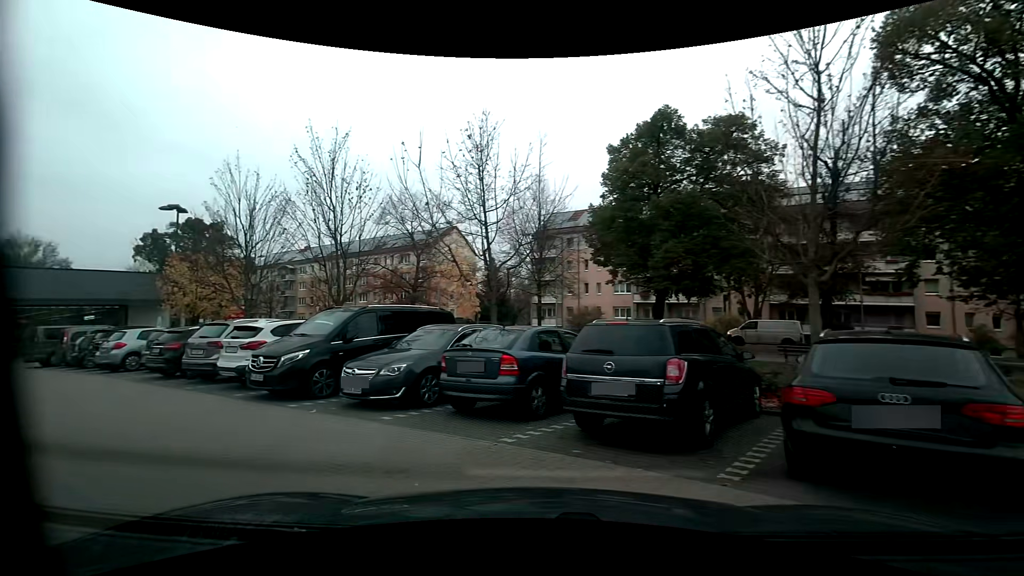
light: Day
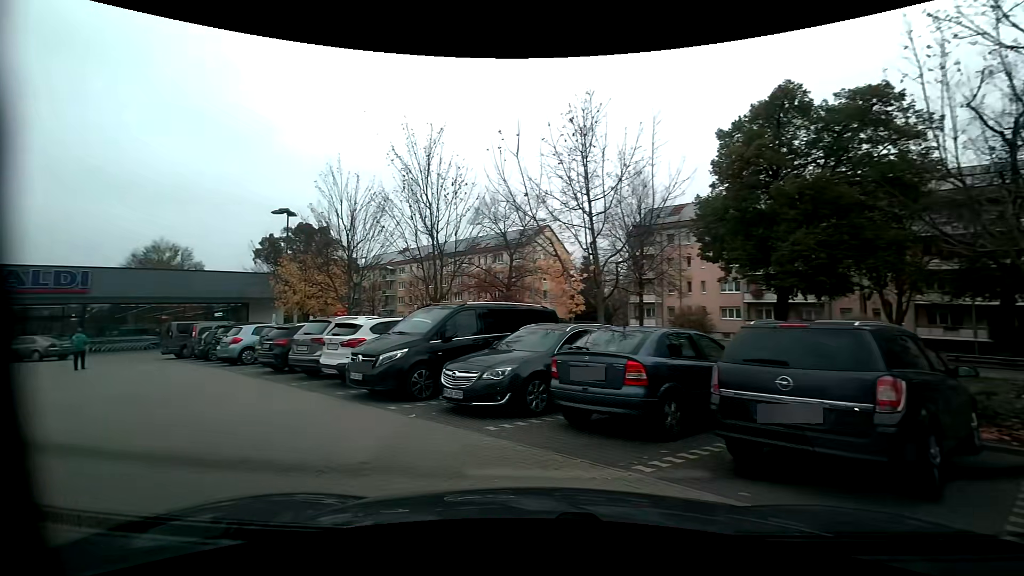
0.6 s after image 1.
(-0.1, +1.1) m; -11°
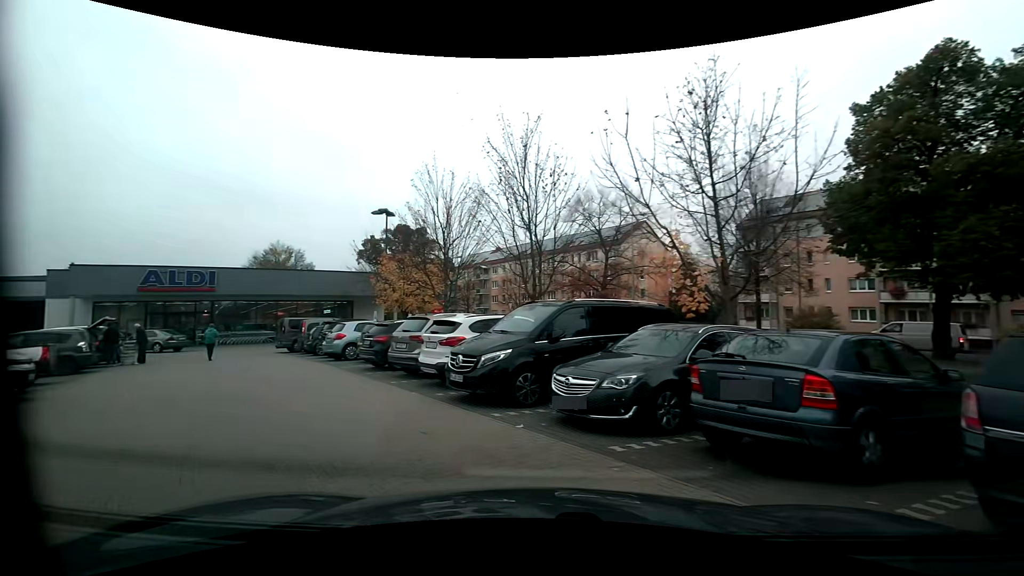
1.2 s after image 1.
(-0.1, +1.1) m; -11°
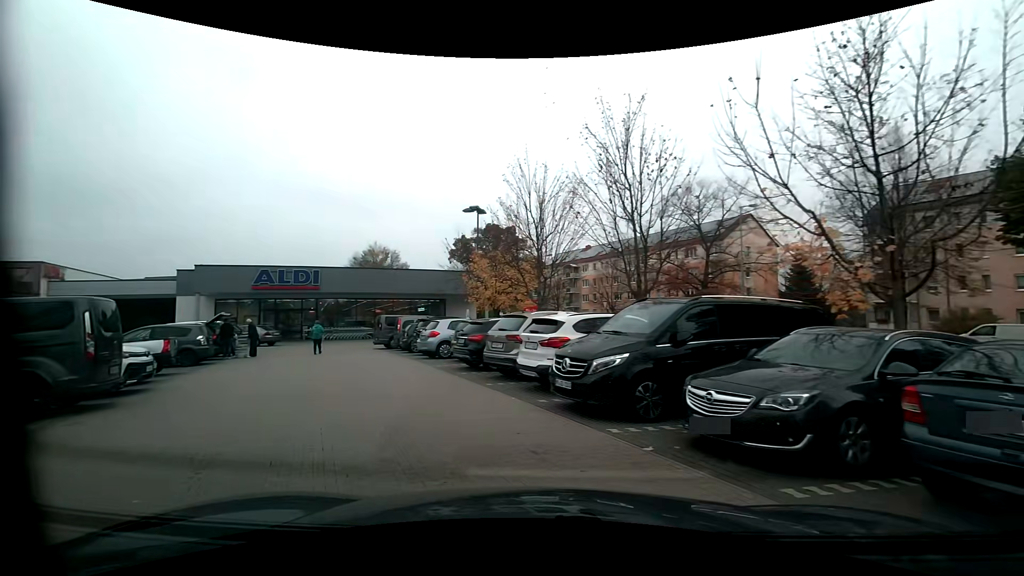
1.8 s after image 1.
(-0.1, +1.1) m; -9°
